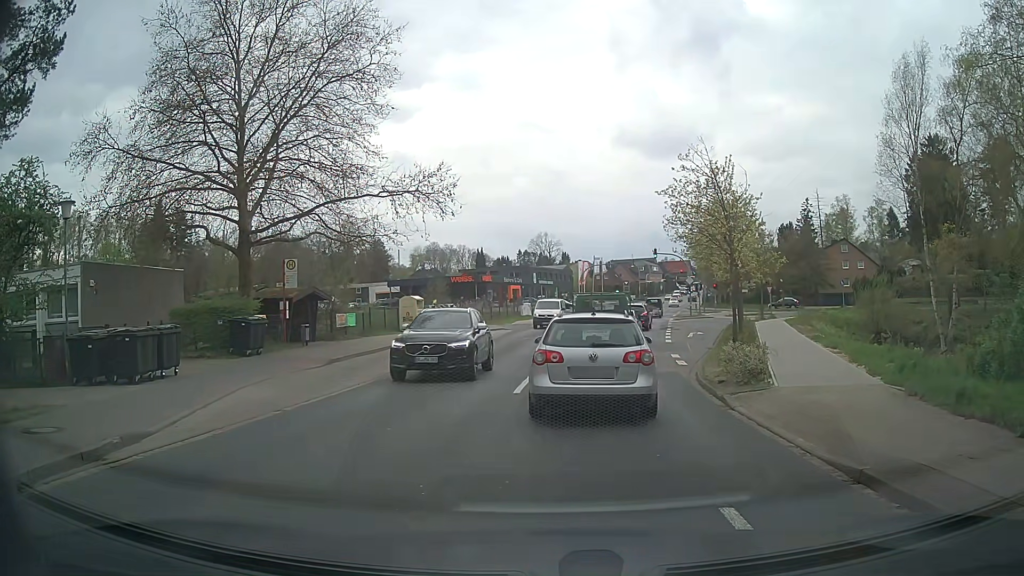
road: tertiary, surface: asphalt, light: Day
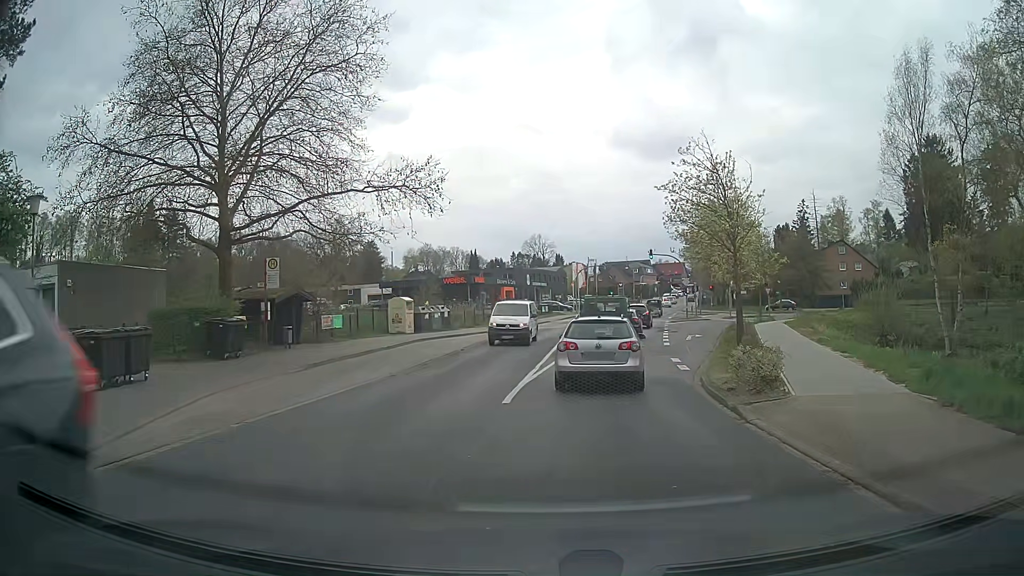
(0.0, +1.4) m; 0°
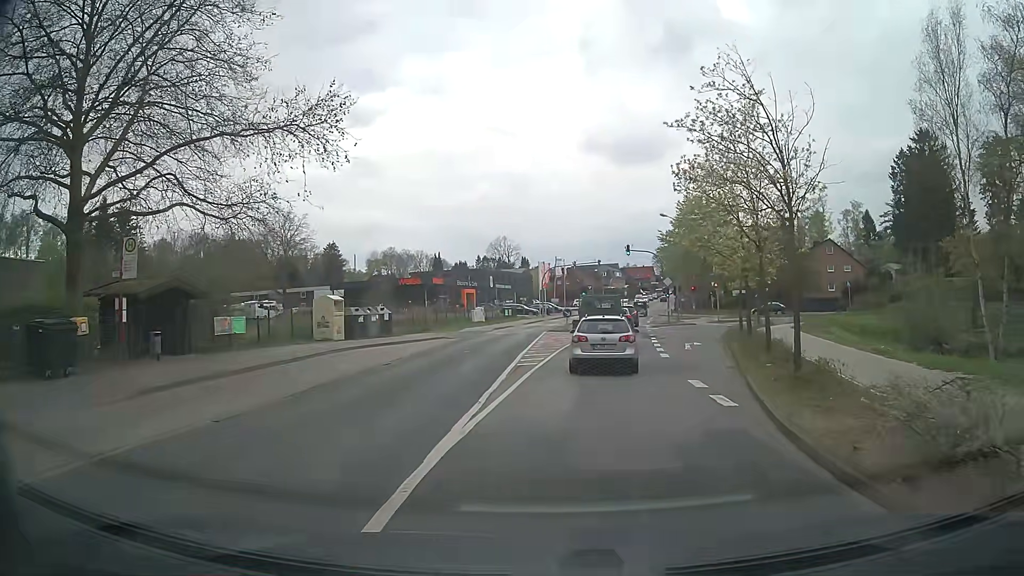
(+0.4, +8.2) m; +5°
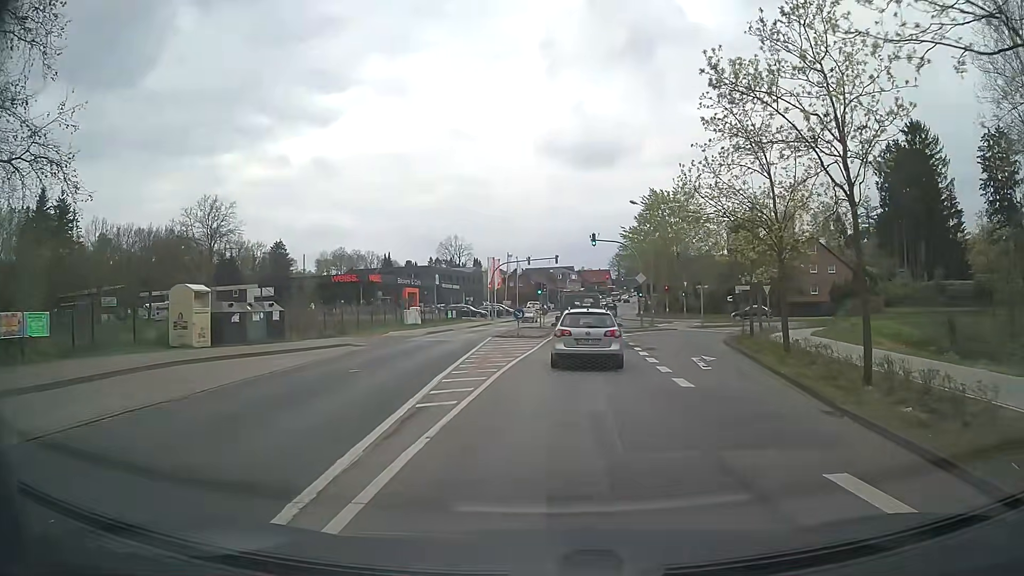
(+0.1, +10.1) m; +2°
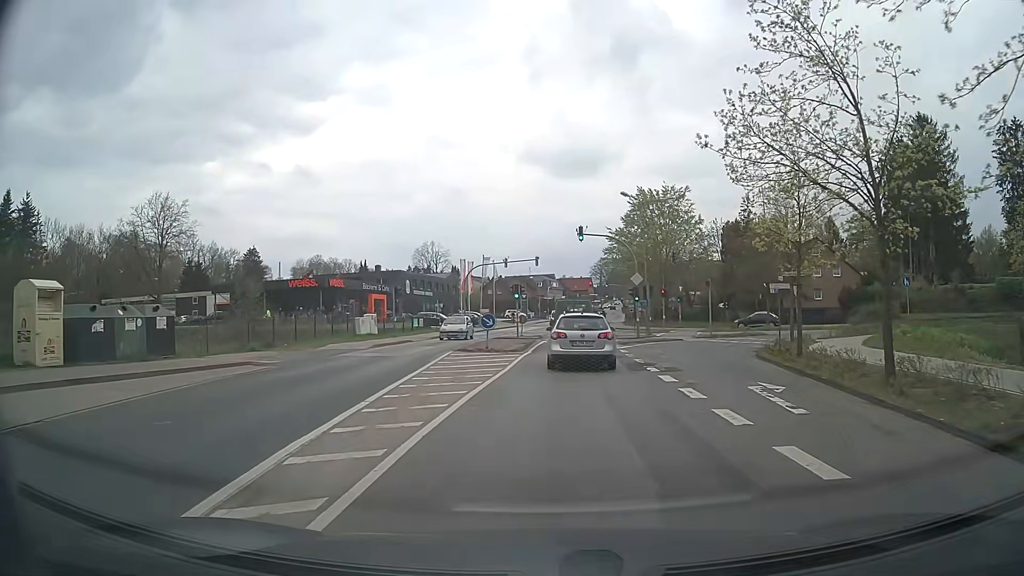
(+0.2, +7.9) m; +3°
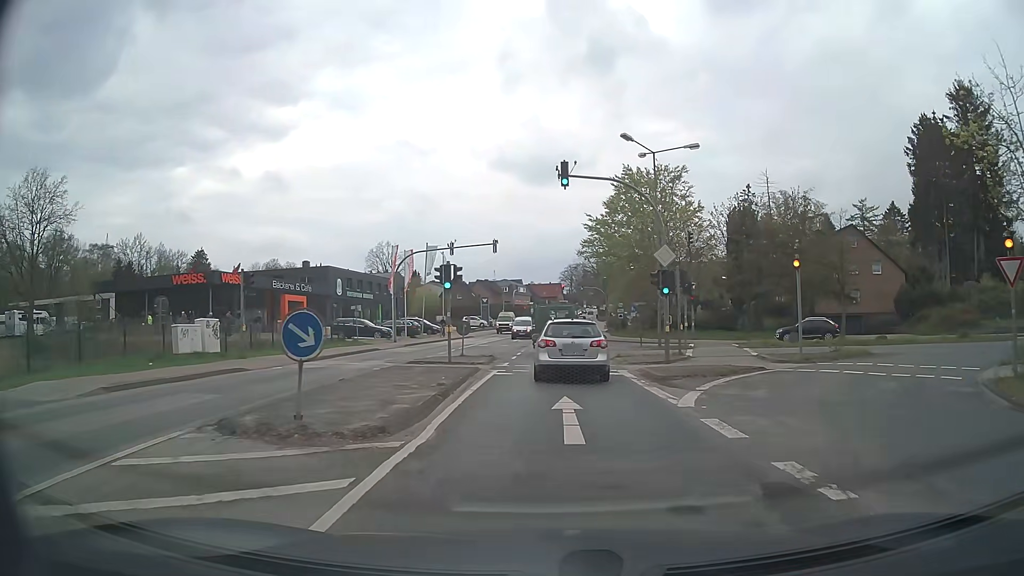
(+0.4, +18.6) m; +2°
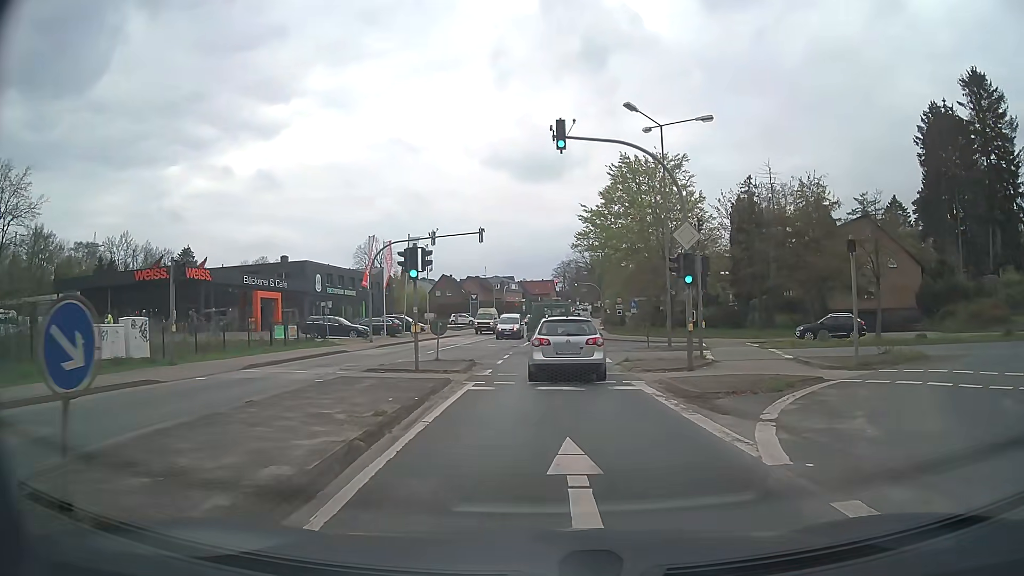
(0.0, +4.6) m; +1°
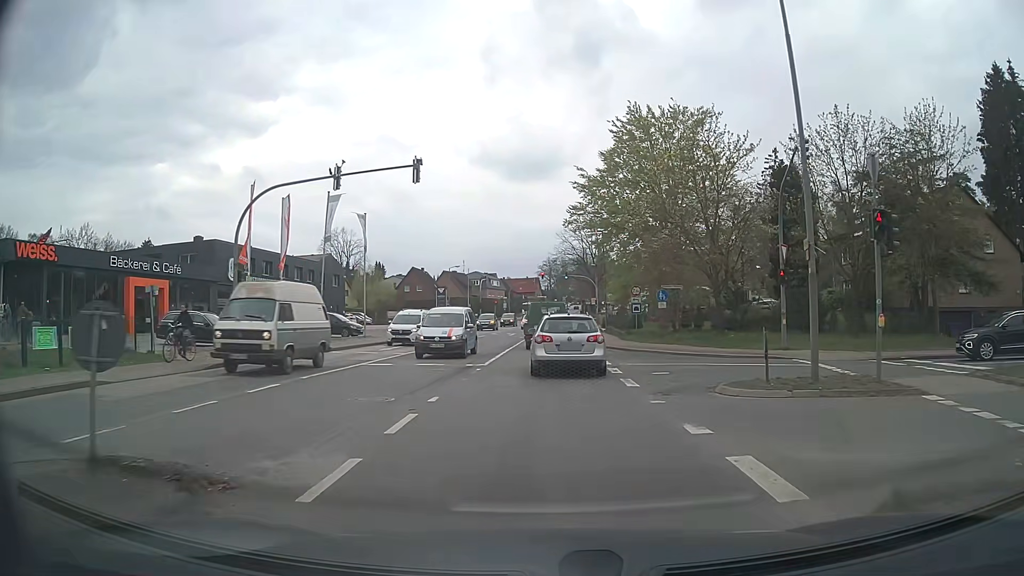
(+0.1, +17.7) m; +1°
(0, +10) (0, +20) (+1, +30) (+1, +40) (+1, +50) (+2, +60) (+2, +70) (+3, +80) (+4, +90) (+4, +100) m
